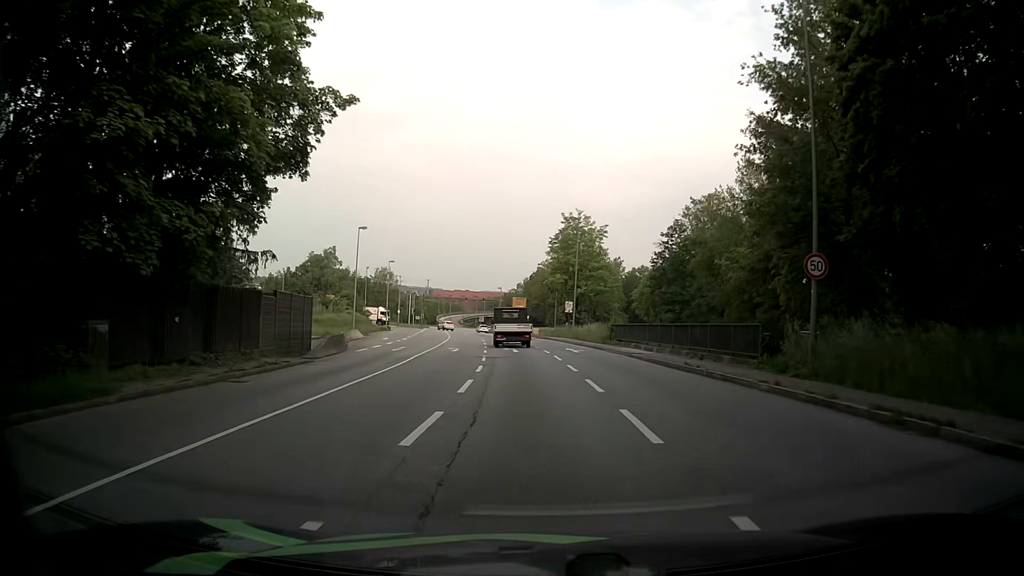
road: primary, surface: asphalt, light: Day
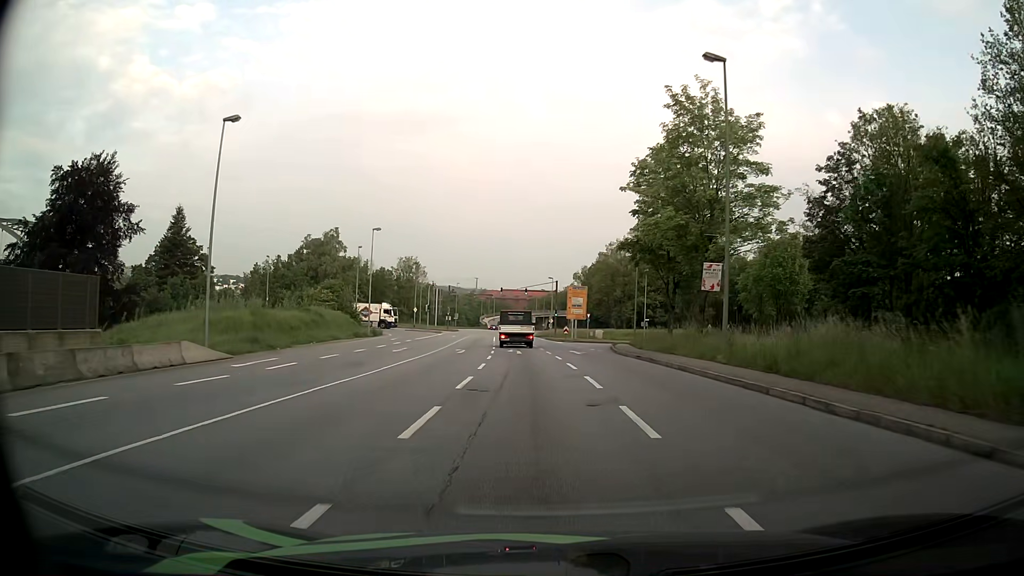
(-1.6, +36.0) m; -5°
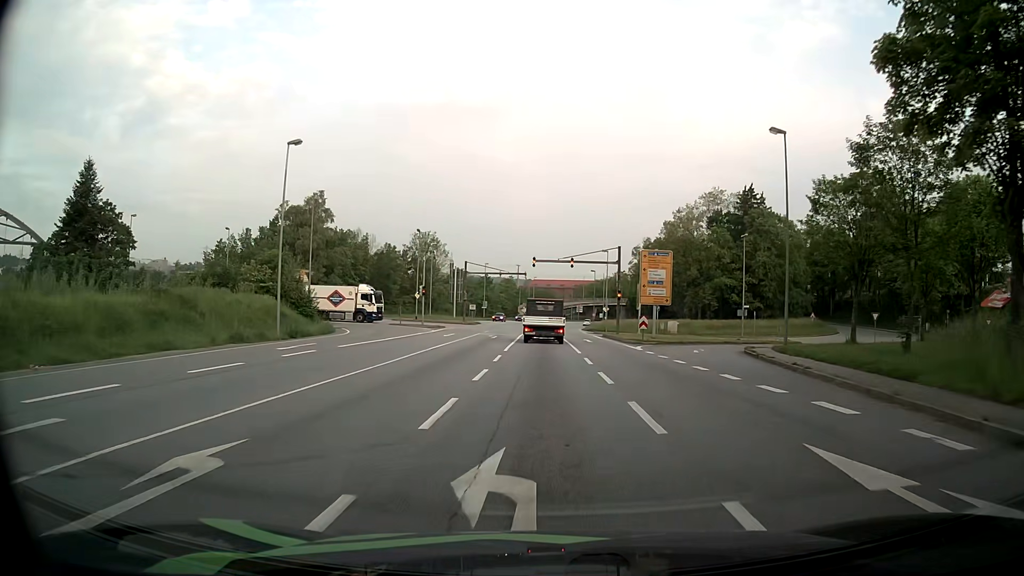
(-0.9, +30.1) m; -4°
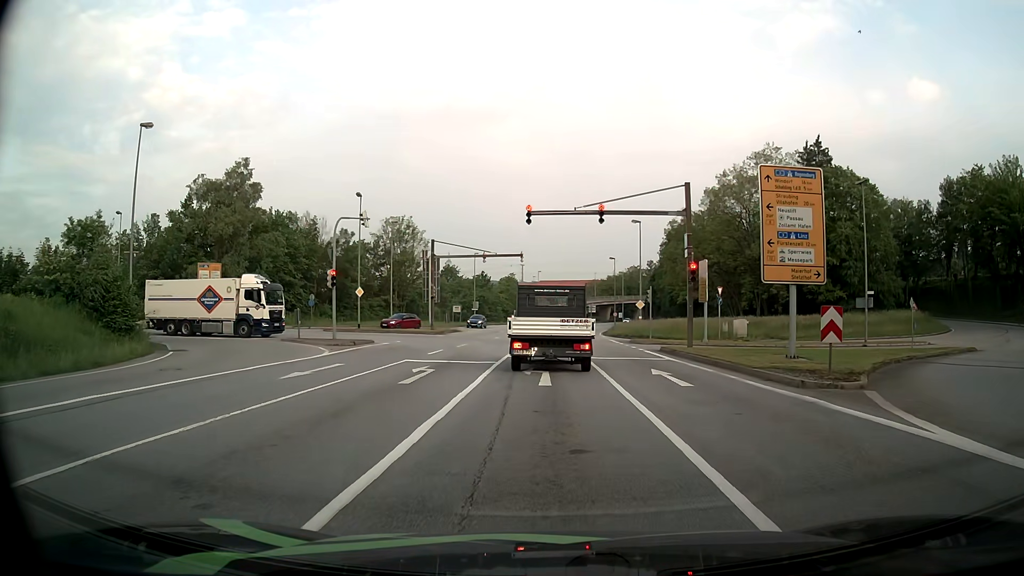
(-0.1, +25.0) m; -1°
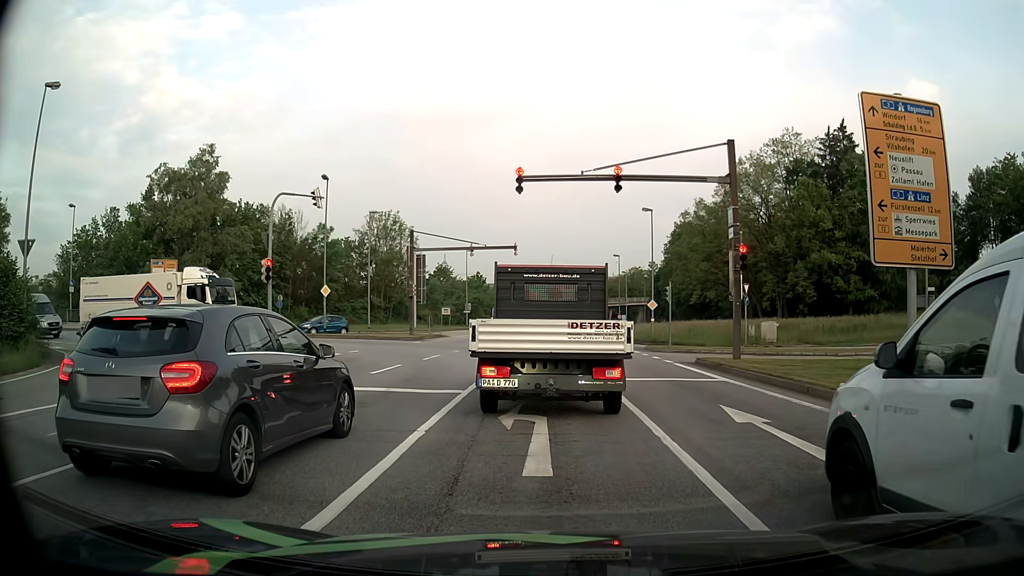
(0.0, +7.3) m; +1°
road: primary_link
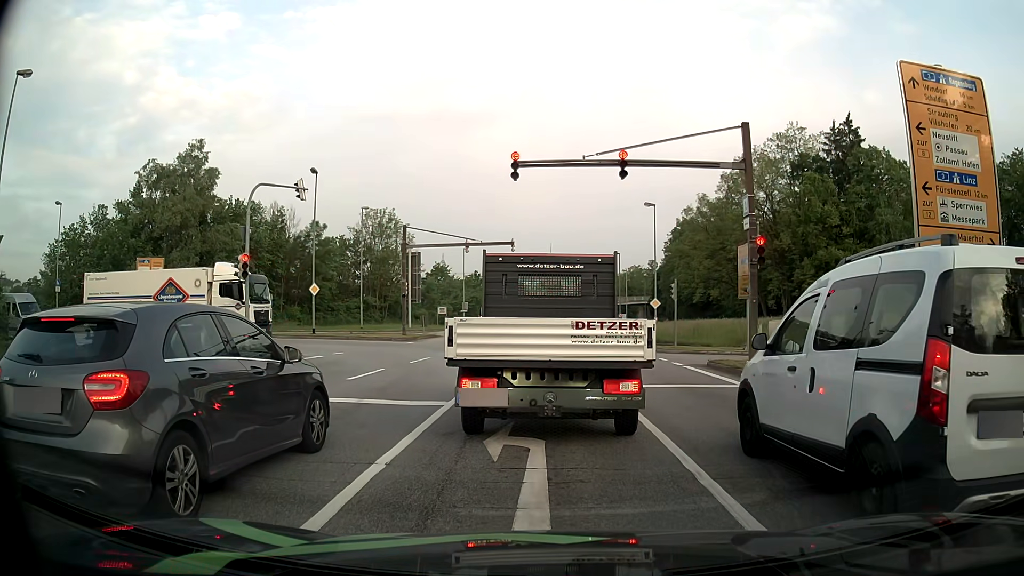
(0.0, +1.8) m; -2°
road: primary
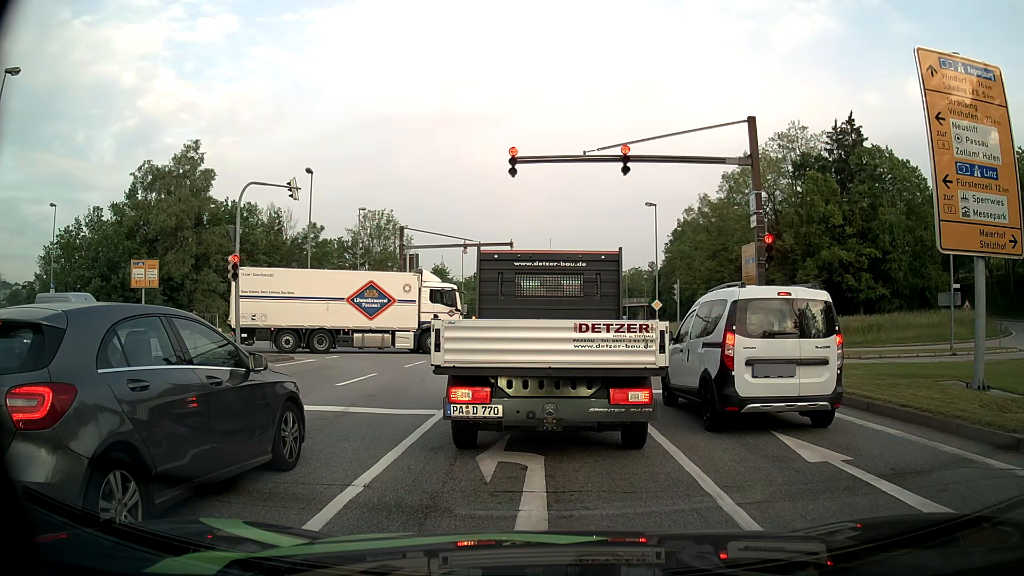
(0.0, +0.8) m; 0°
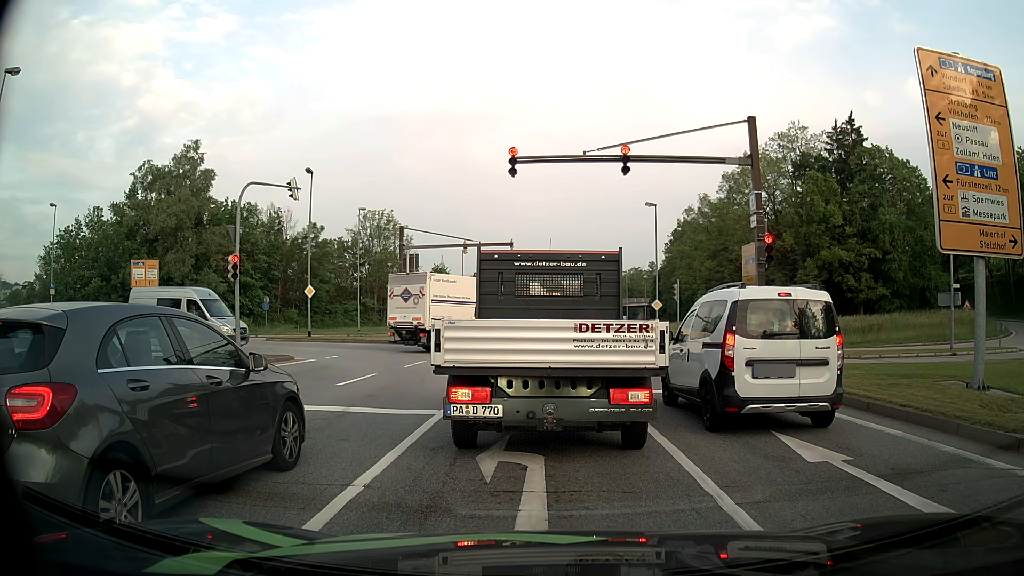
(0.0, 0.0) m; 0°
